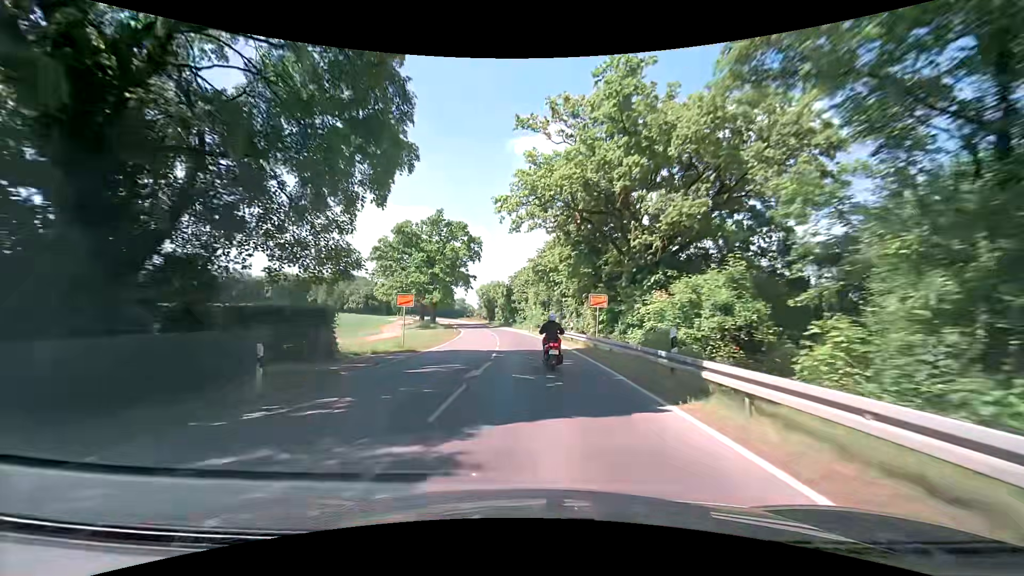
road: secondary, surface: asphalt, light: Day
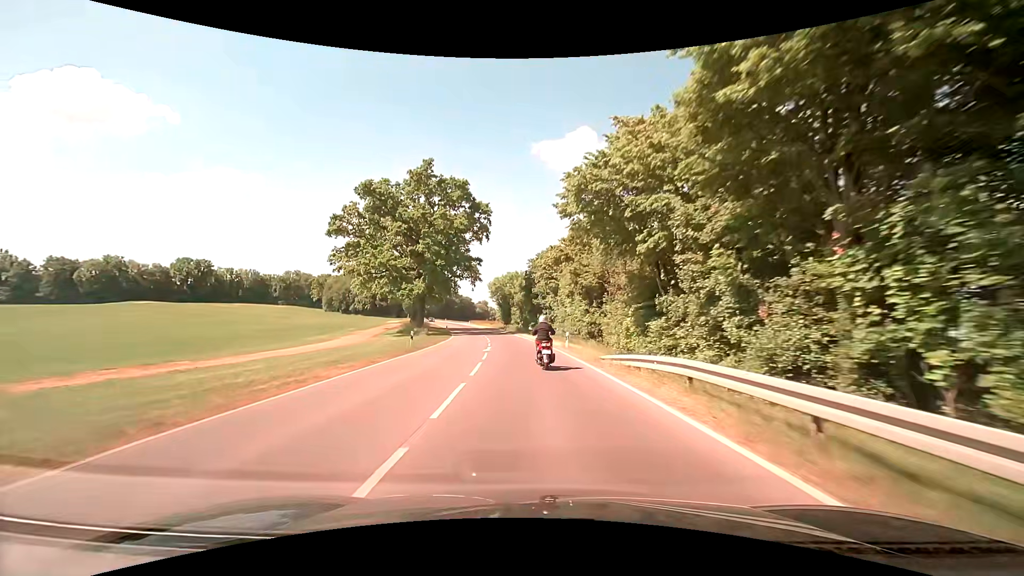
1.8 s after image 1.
(-0.8, +29.7) m; -3°
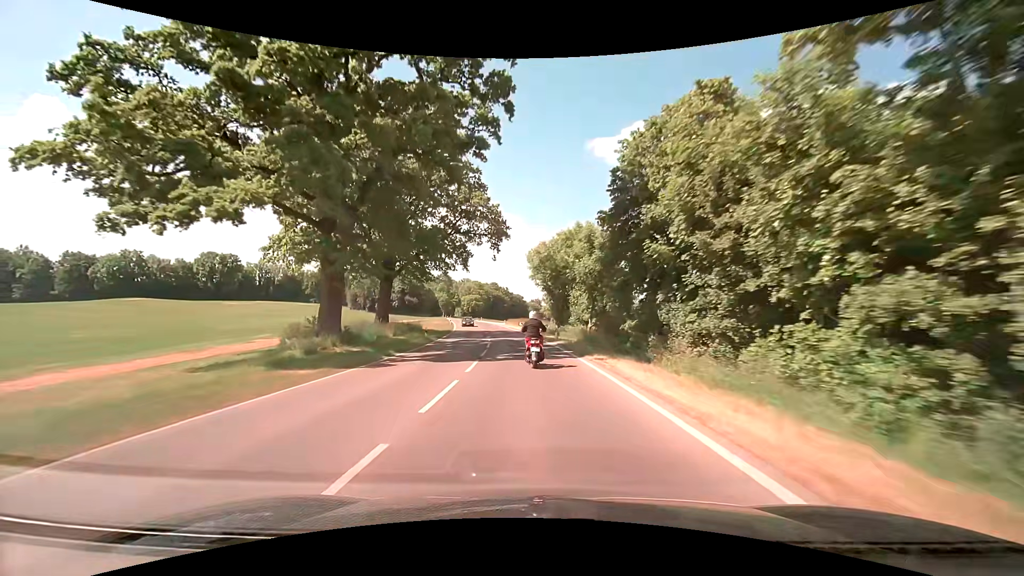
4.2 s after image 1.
(-1.9, +42.3) m; -6°
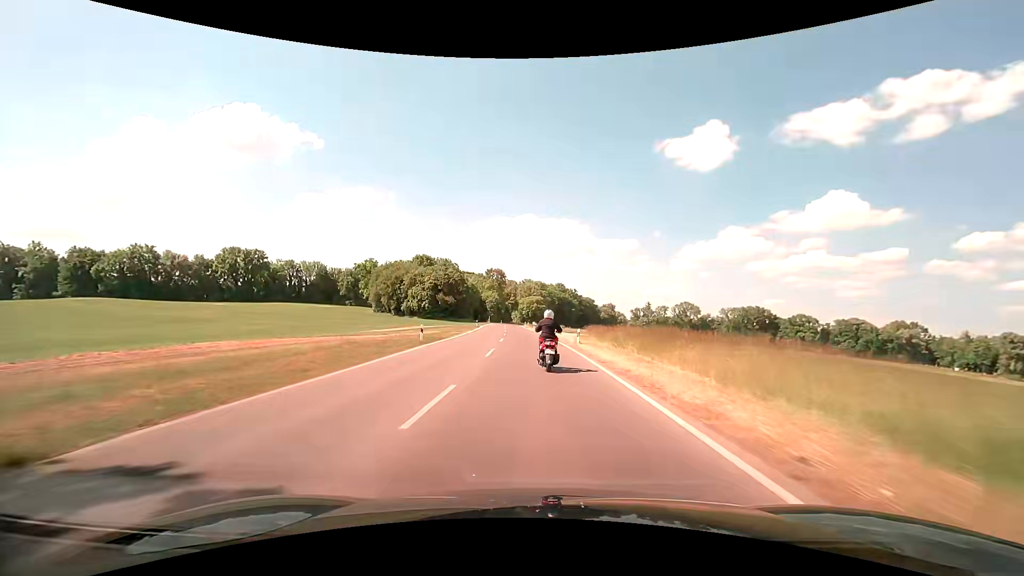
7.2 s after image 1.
(-3.5, +53.4) m; -8°
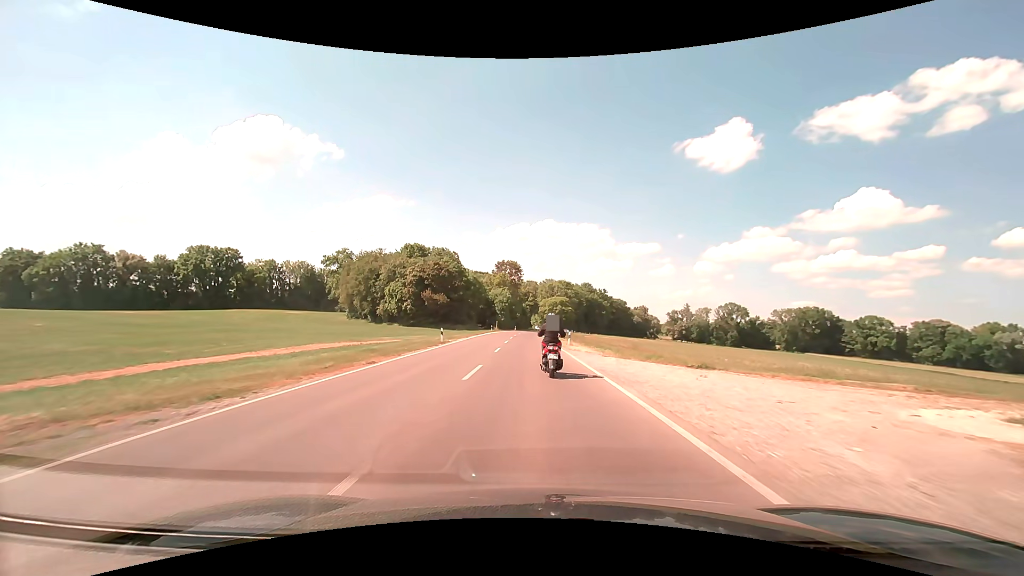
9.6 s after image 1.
(-0.9, +42.2) m; -2°
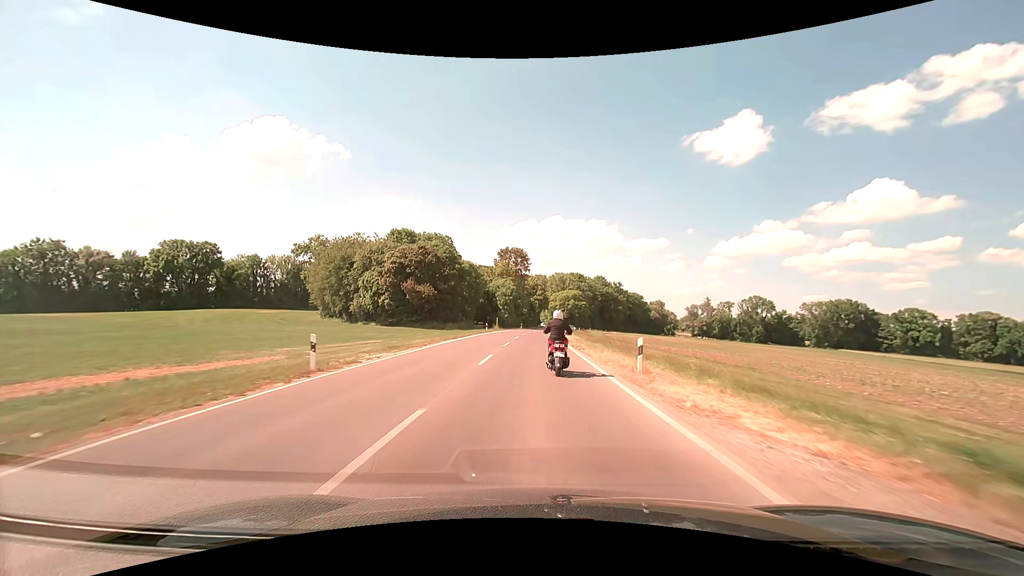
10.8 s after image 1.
(-0.2, +21.1) m; -1°
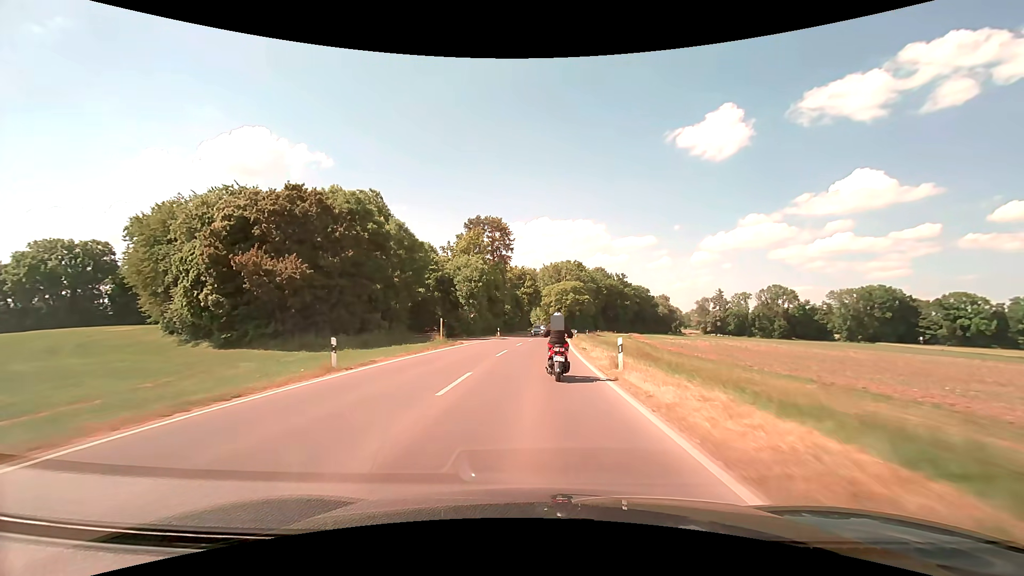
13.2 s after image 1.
(+0.2, +41.9) m; +1°
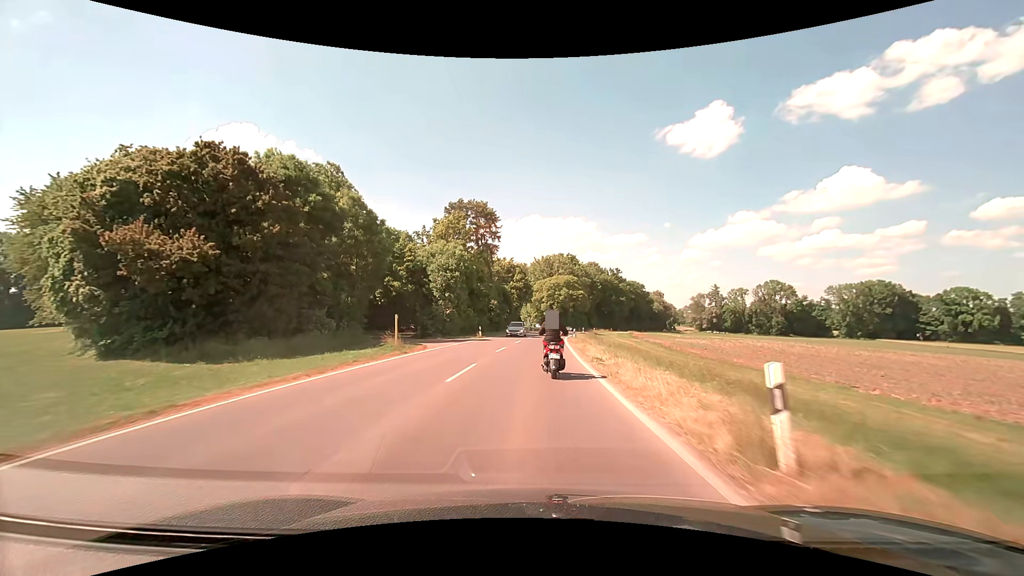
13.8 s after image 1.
(+0.1, +10.2) m; +1°
(0, +10) (0, +20) (0, +30) (0, +40) (+1, +50) (+2, +60) (+3, +70) (+4, +80) (+5, +90) (+7, +100) m
